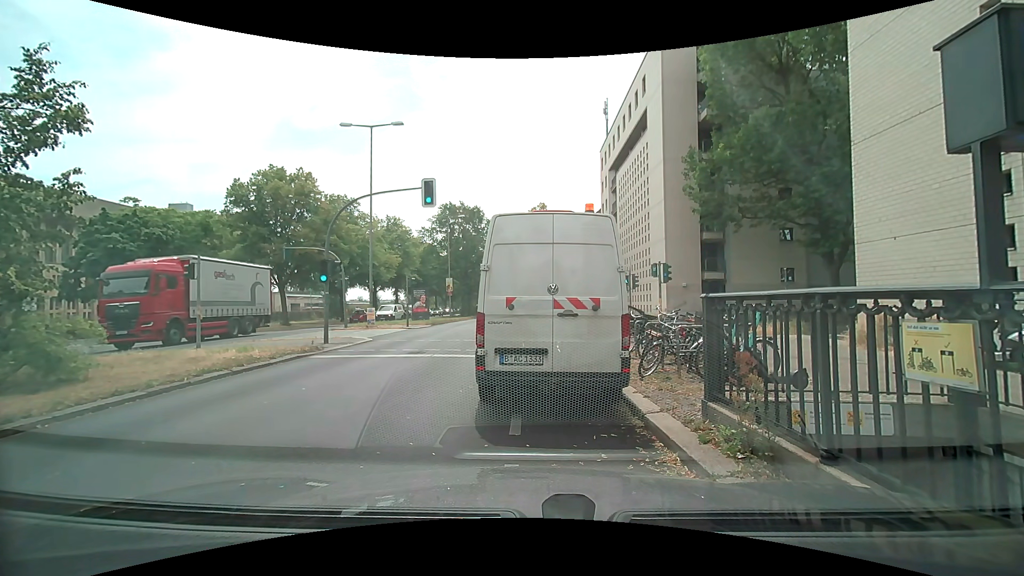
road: primary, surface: asphalt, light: Day
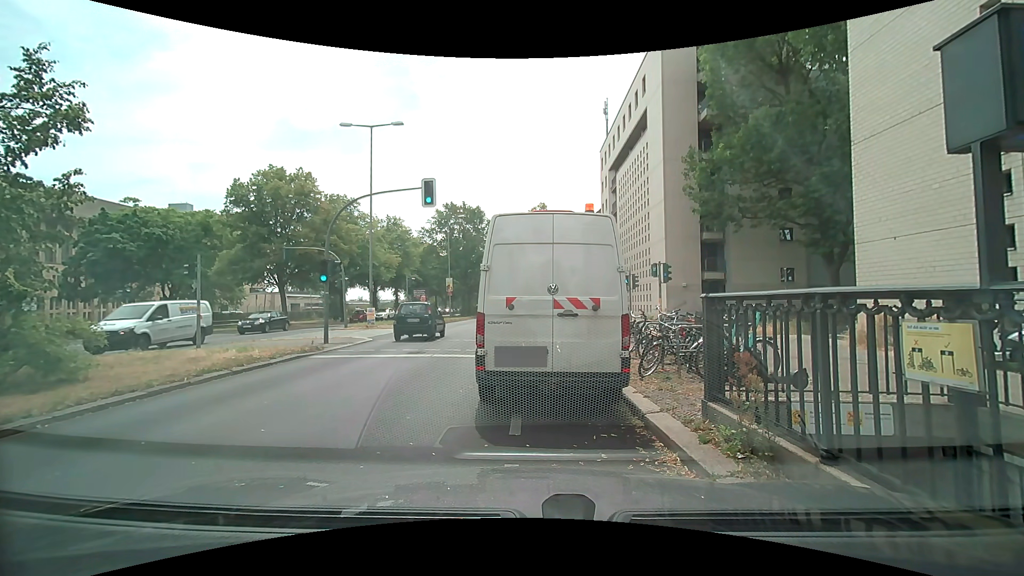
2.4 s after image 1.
(0.0, 0.0) m; 0°
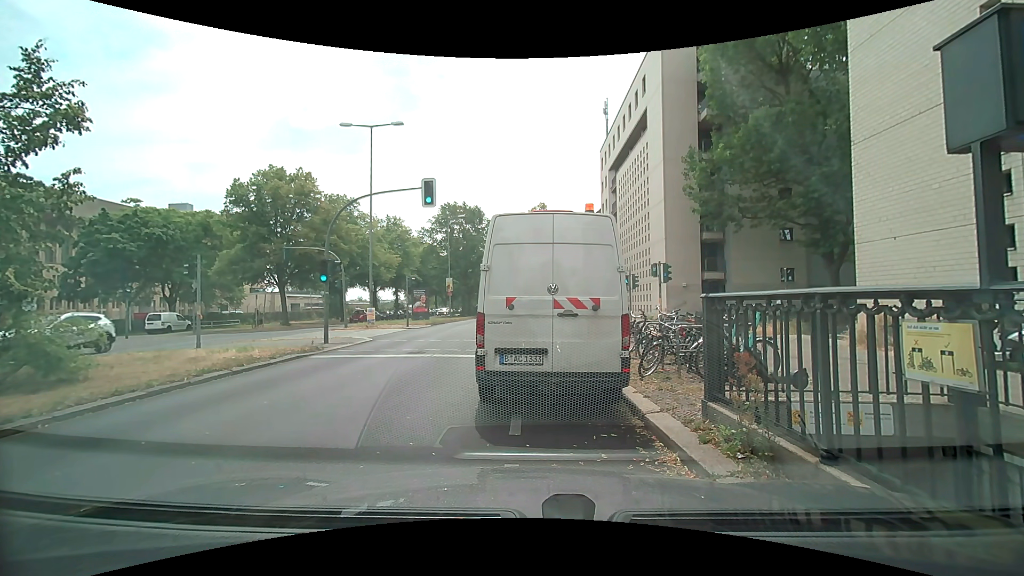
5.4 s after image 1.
(0.0, 0.0) m; 0°
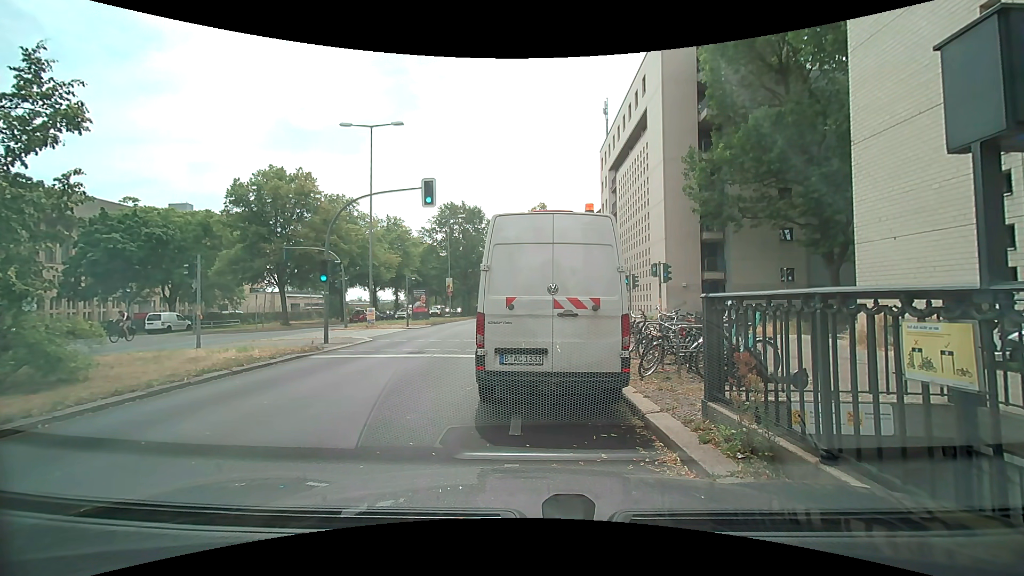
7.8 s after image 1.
(0.0, 0.0) m; 0°
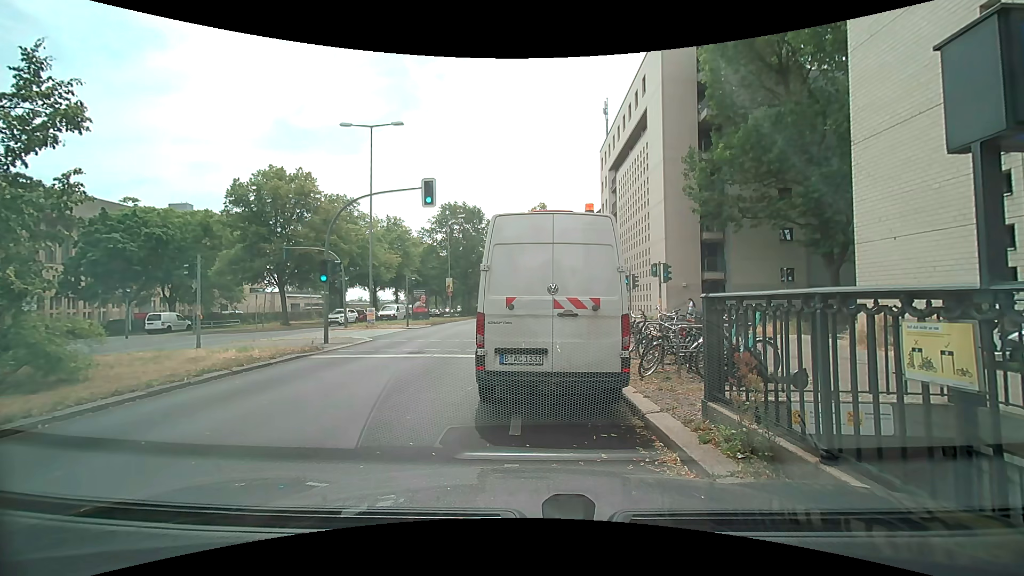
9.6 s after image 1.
(0.0, 0.0) m; 0°
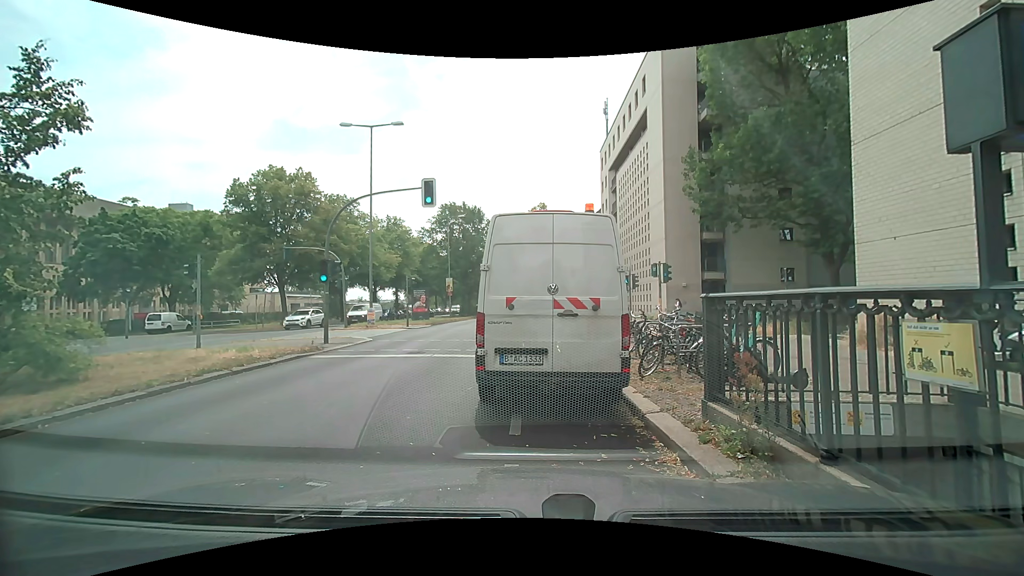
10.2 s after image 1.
(0.0, 0.0) m; 0°
